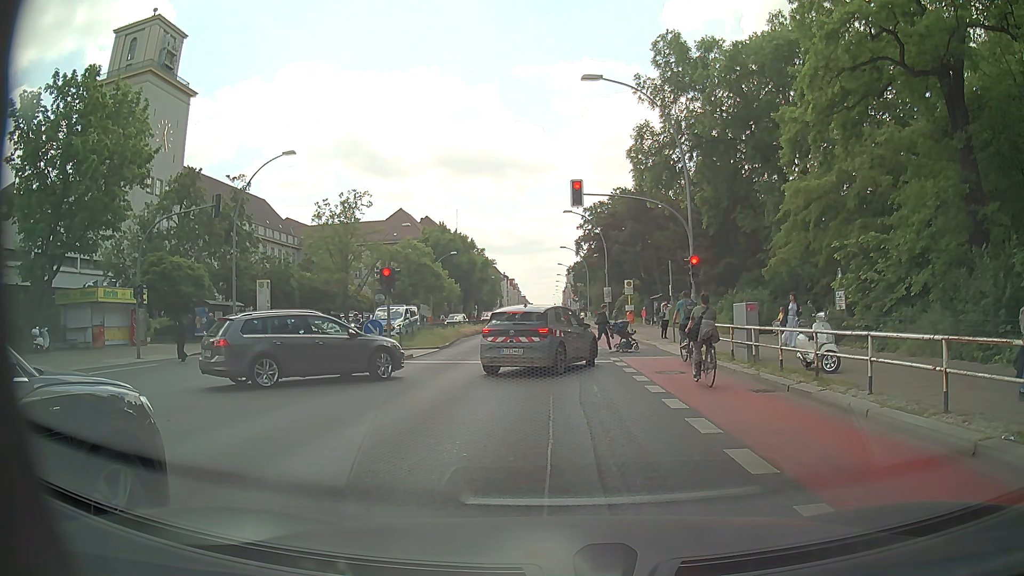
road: primary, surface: asphalt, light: Day
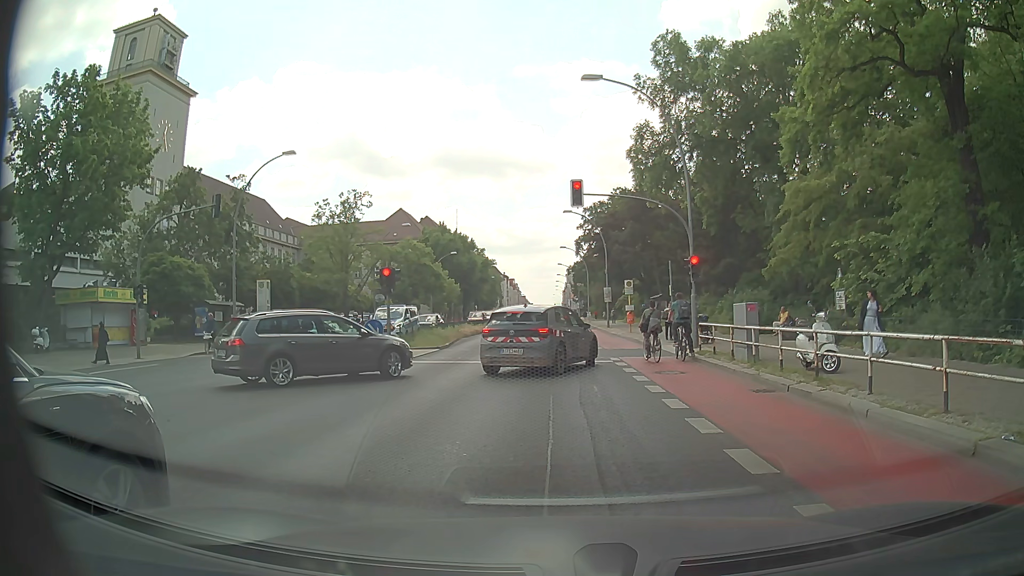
(0.0, 0.0) m; 0°
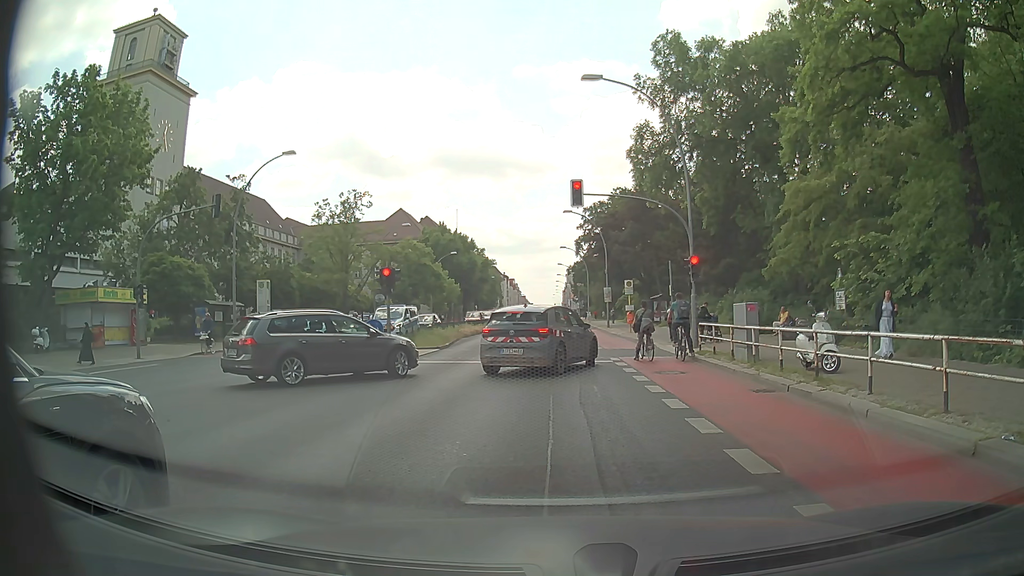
(0.0, 0.0) m; 0°
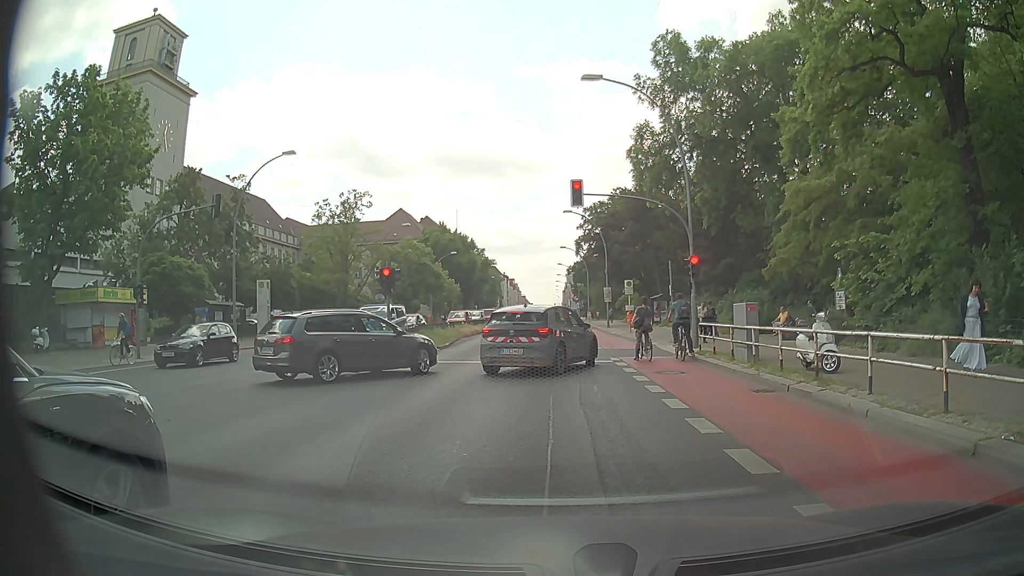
(0.0, 0.0) m; 0°
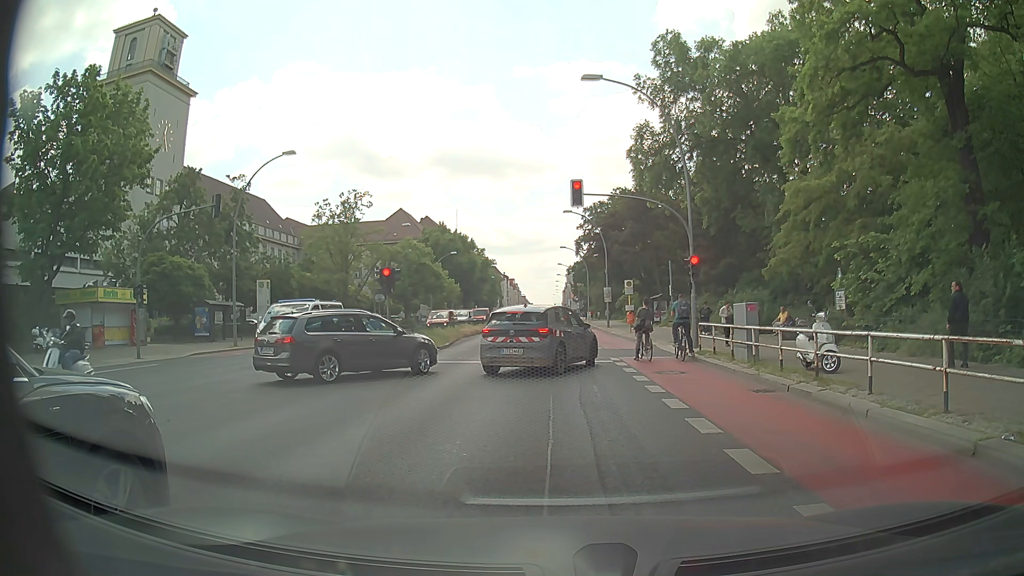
(0.0, 0.0) m; 0°
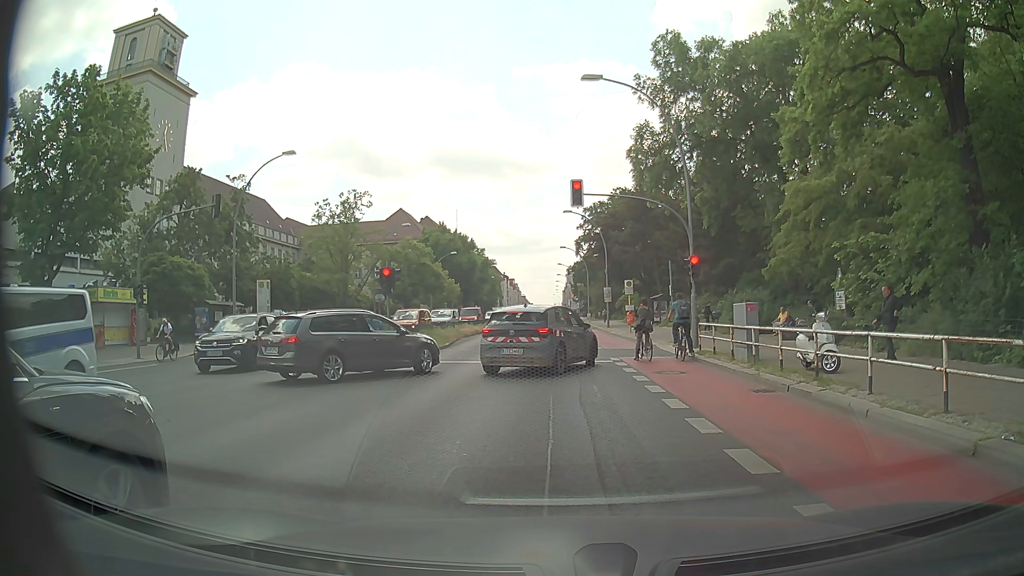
(0.0, 0.0) m; 0°
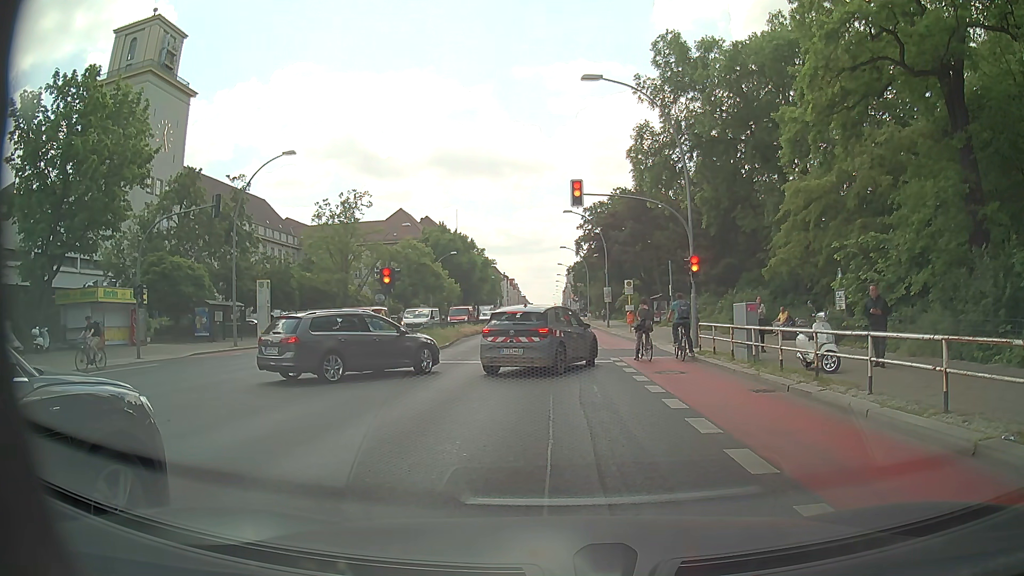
(0.0, 0.0) m; 0°
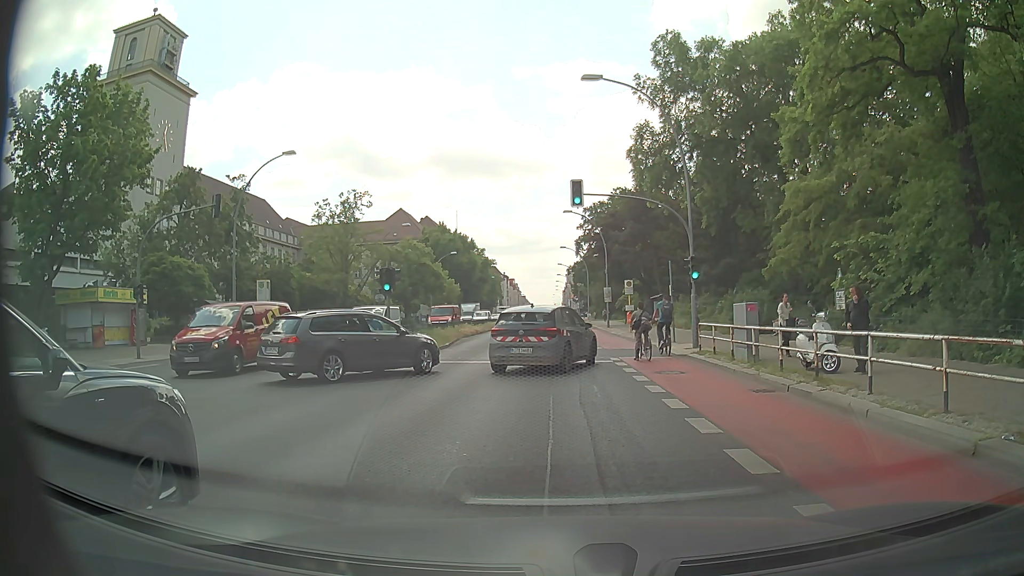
(0.0, 0.0) m; 0°
